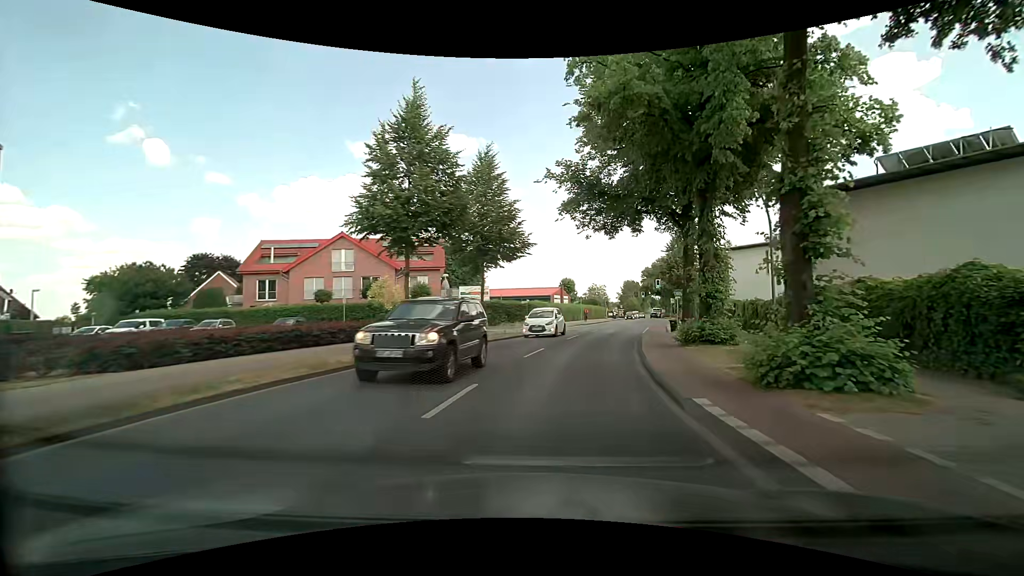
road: secondary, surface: asphalt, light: Day
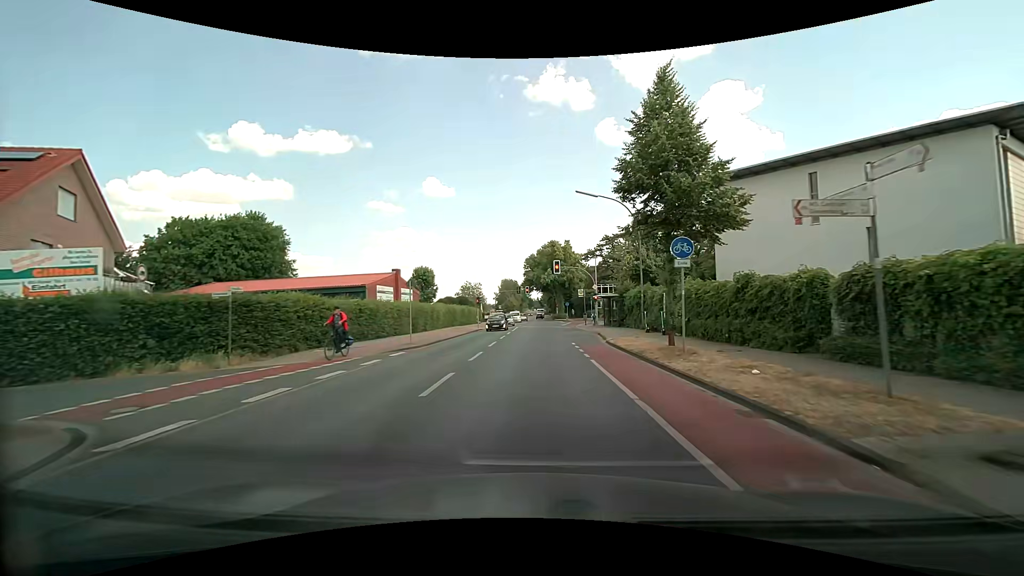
(+4.8, +32.3) m; +13°
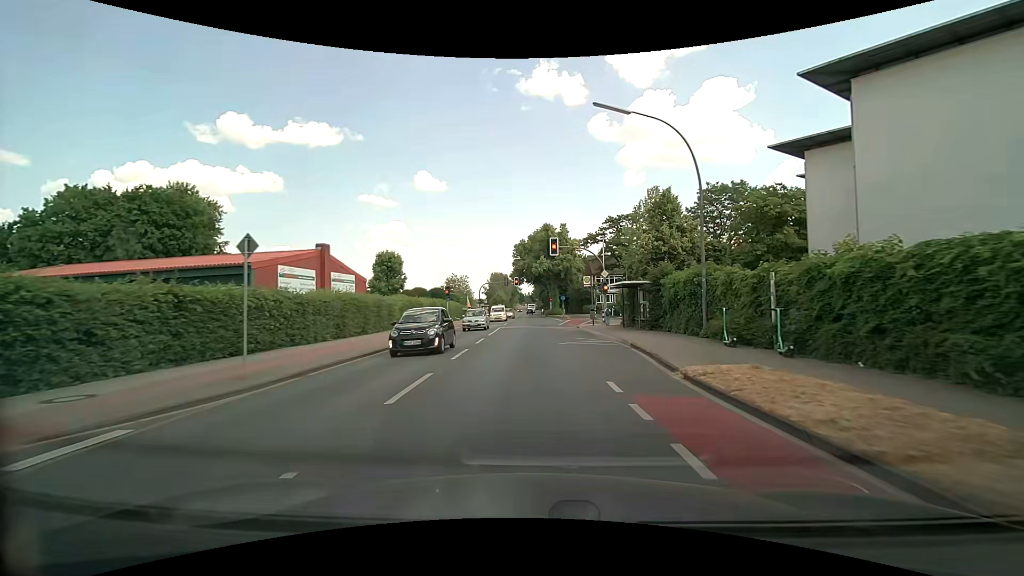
(+0.3, +12.7) m; +2°
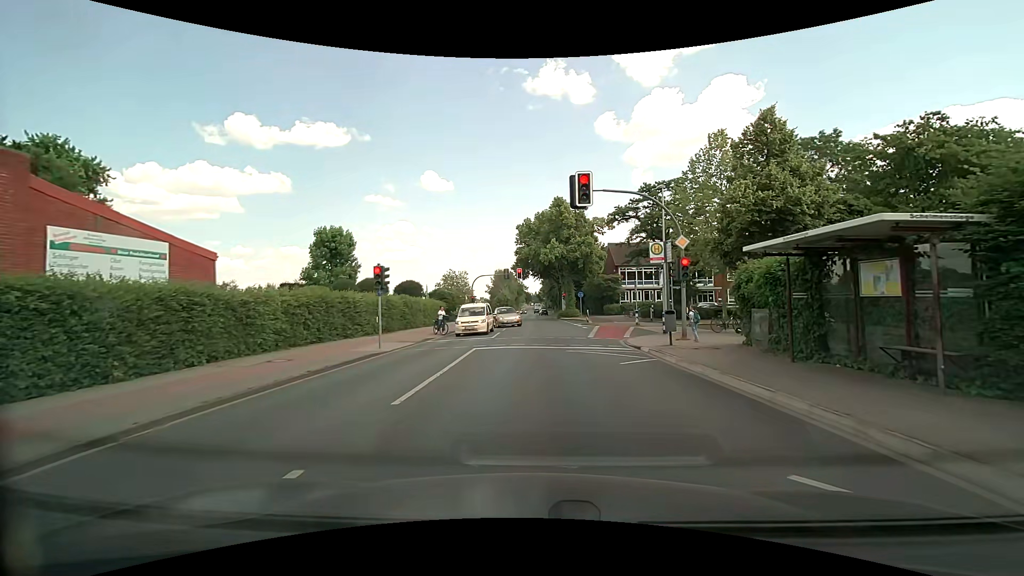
(-0.3, +17.4) m; -1°
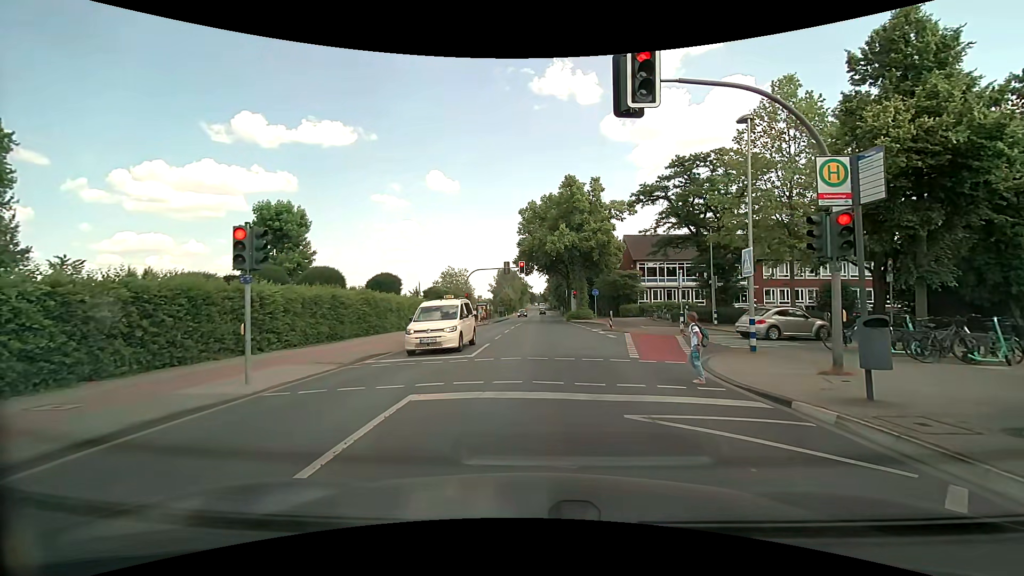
(-0.1, +8.9) m; -2°
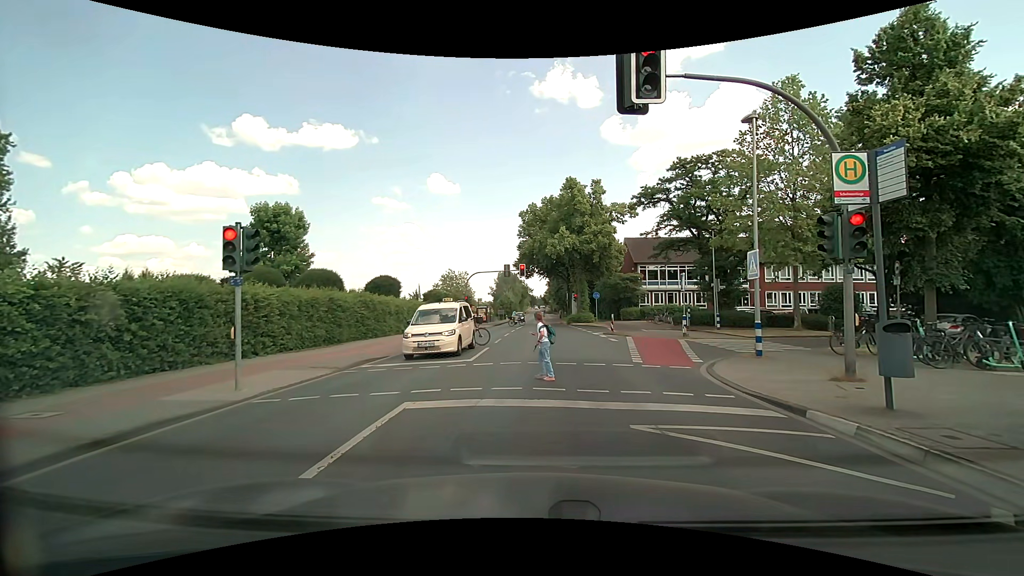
(0.0, +0.4) m; 0°
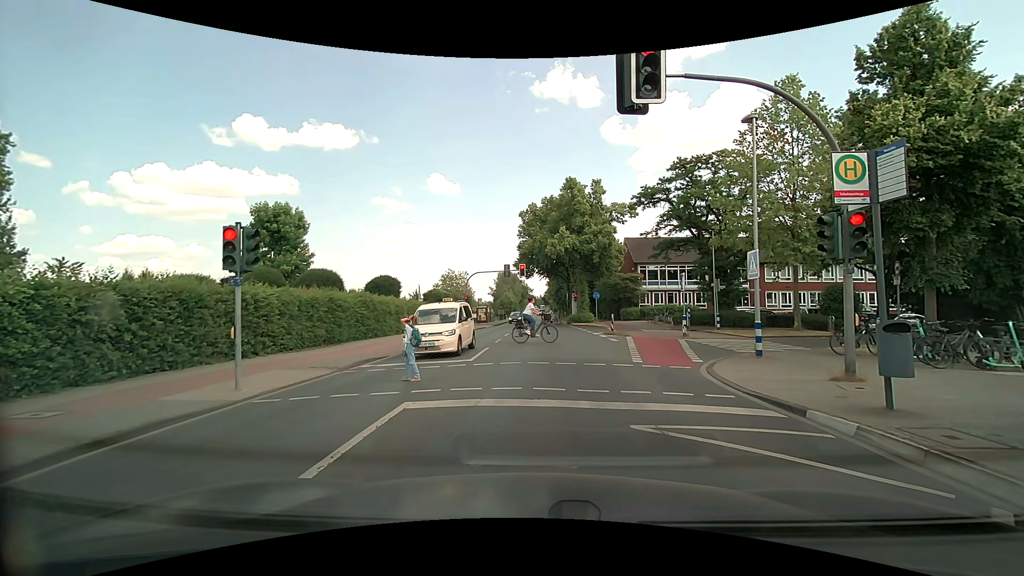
(0.0, 0.0) m; 0°
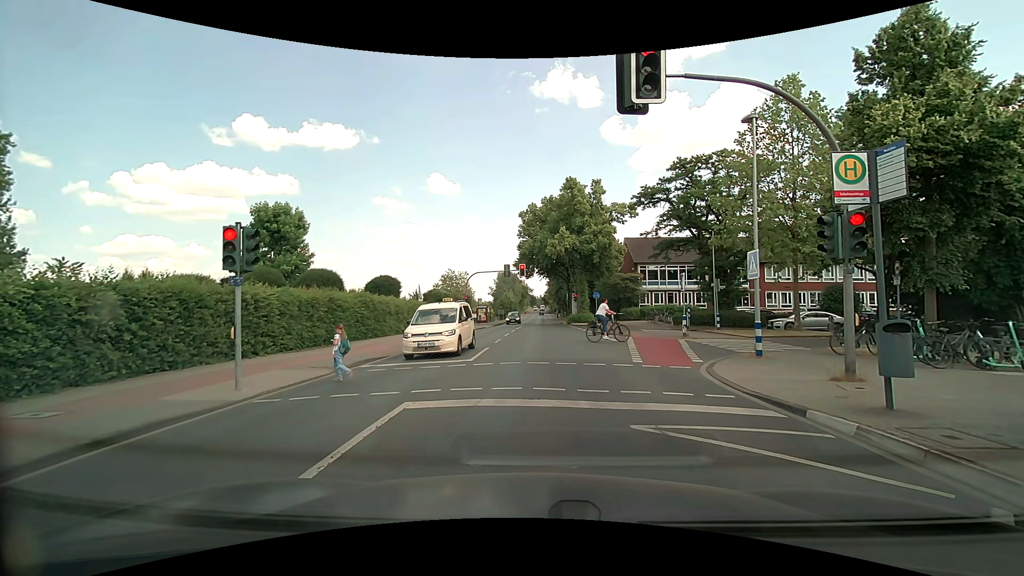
(0.0, 0.0) m; 0°
(0, +10) (0, +20) (+1, +30) (+1, +40) (+2, +50) (+2, +60) (+3, +70) (+3, +80) (+3, +90) (+3, +100) m
